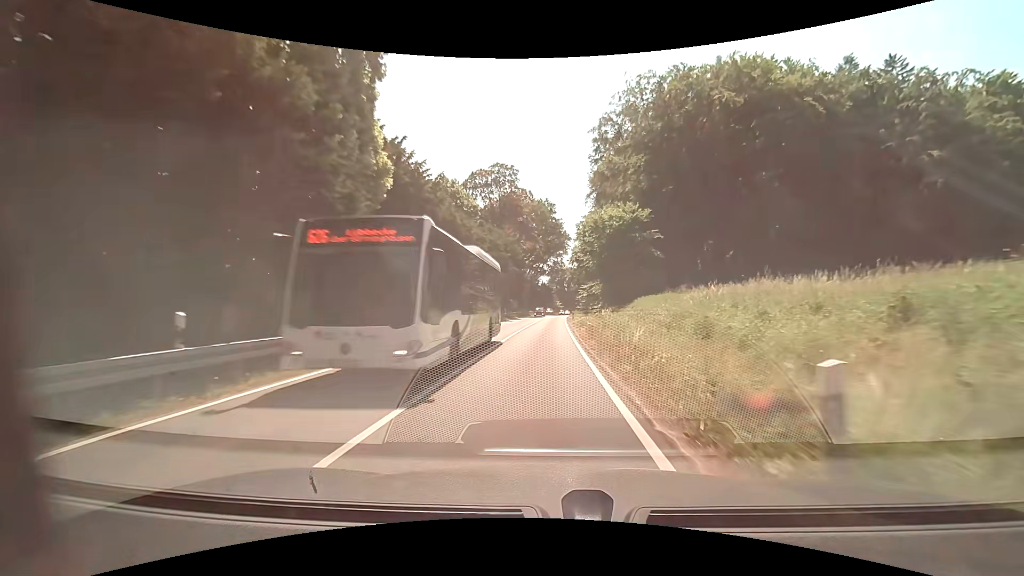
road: secondary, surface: asphalt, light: Day
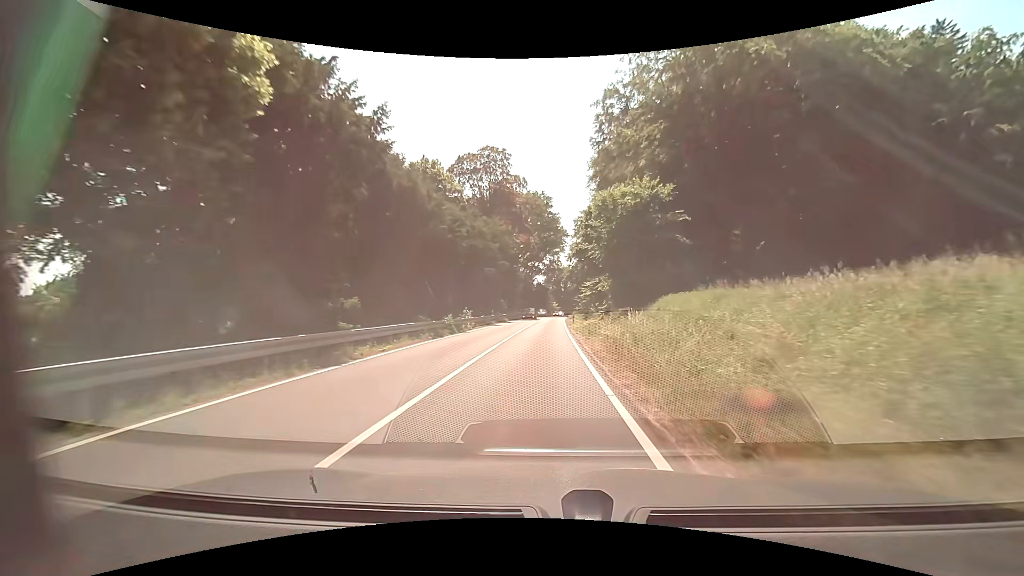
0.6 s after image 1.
(0.0, +9.2) m; 0°
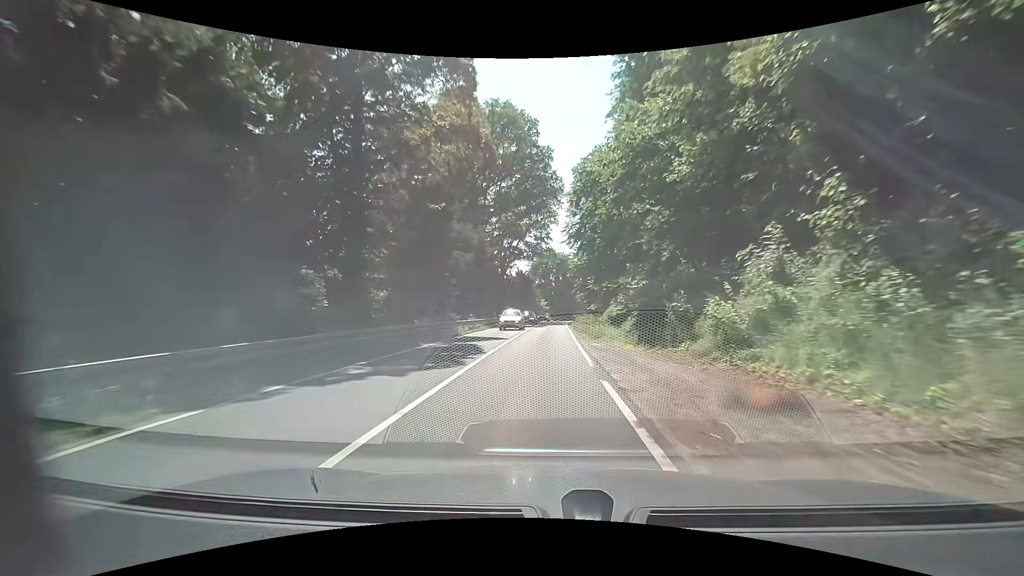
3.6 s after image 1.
(+0.8, +49.3) m; +1°
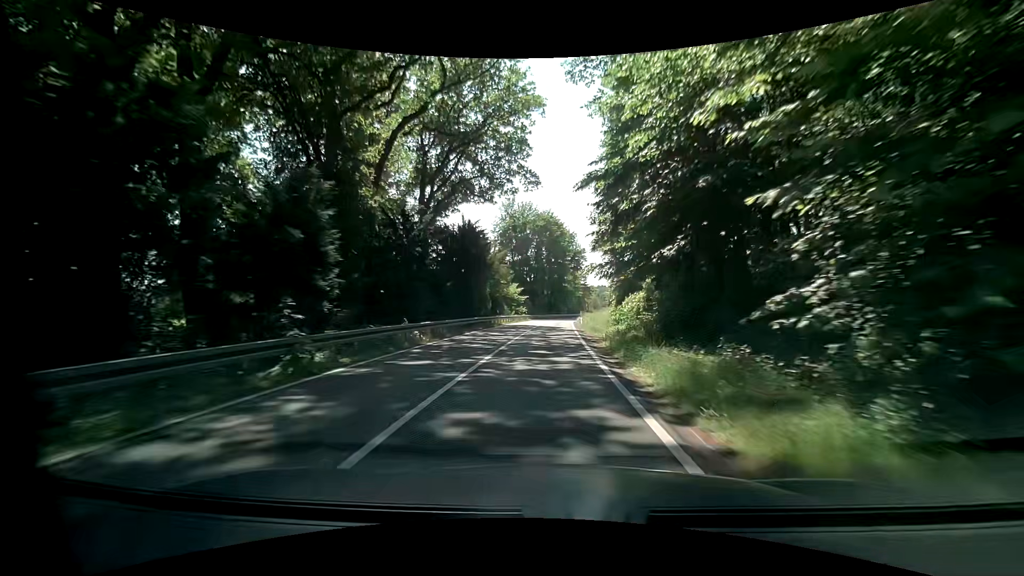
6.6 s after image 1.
(+0.9, +52.9) m; +2°
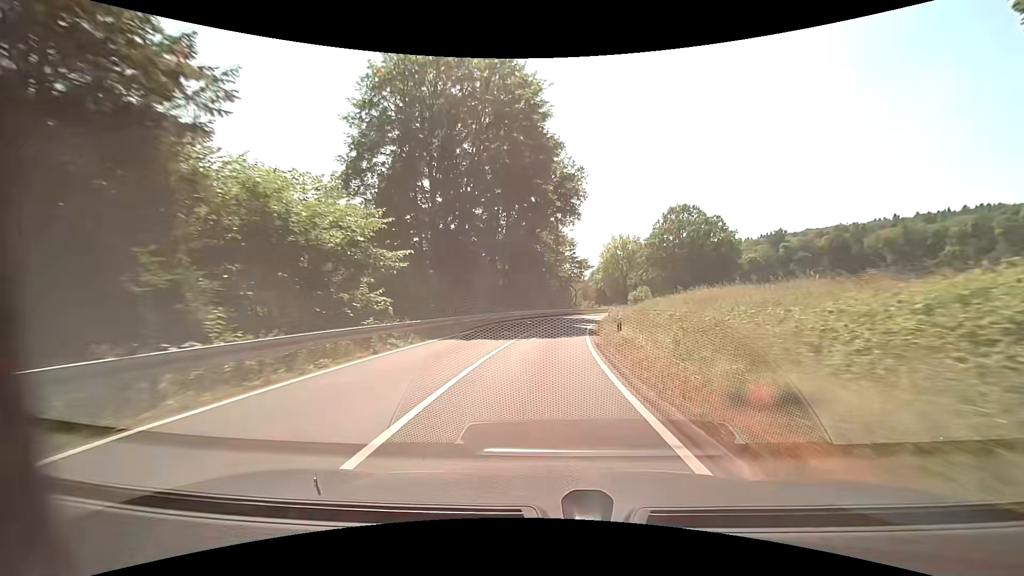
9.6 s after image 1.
(+1.7, +53.5) m; +4°
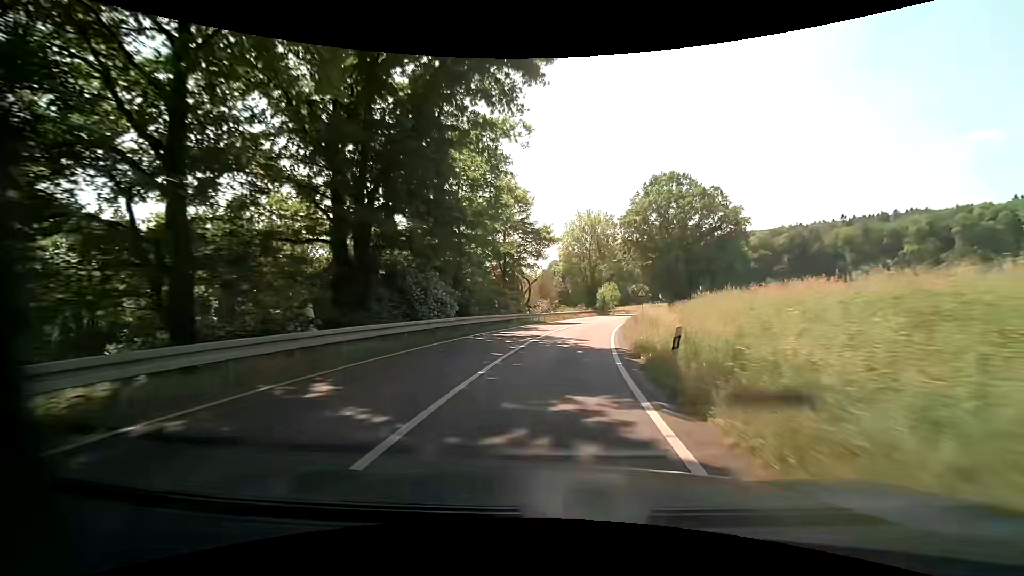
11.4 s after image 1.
(+1.4, +29.9) m; +6°
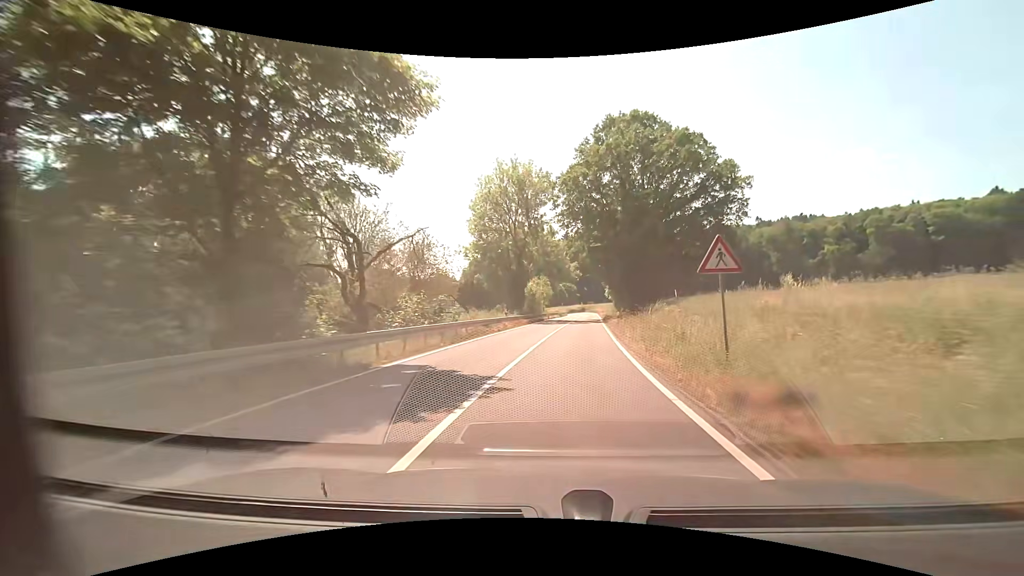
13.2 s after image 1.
(+2.0, +28.3) m; +8°
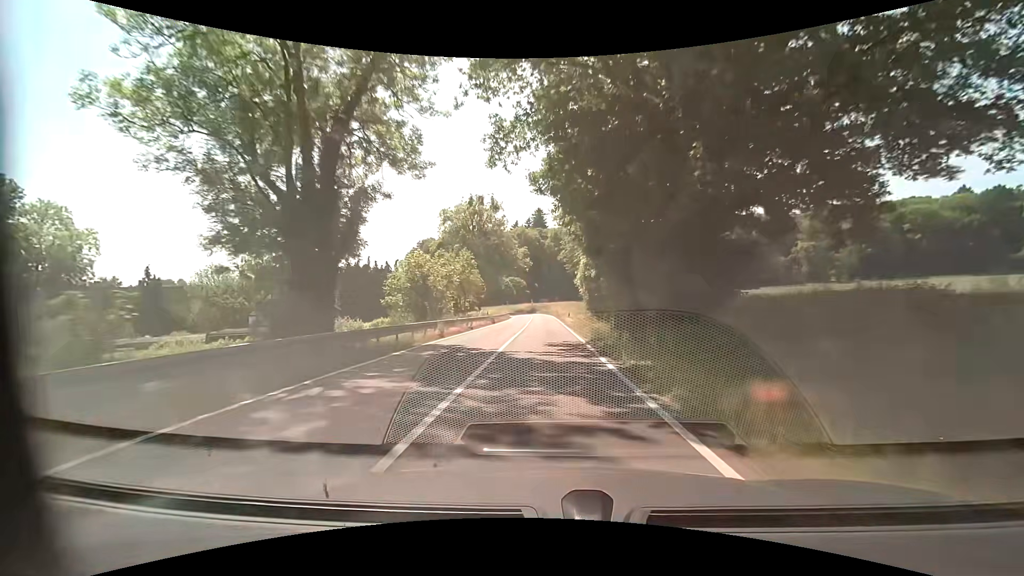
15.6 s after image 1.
(+2.8, +37.6) m; +6°
(0, +10) (0, +20) (0, +30) (0, +40) (0, +50) (0, +60) (-1, +70) (-1, +80) (-2, +90) (-4, +100) m
